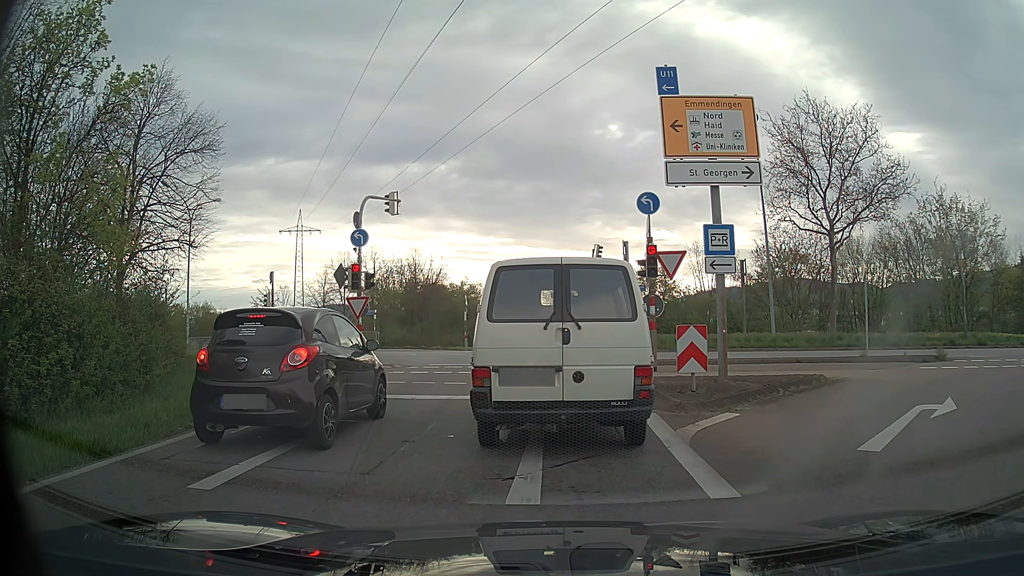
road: trunk_link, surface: asphalt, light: Day
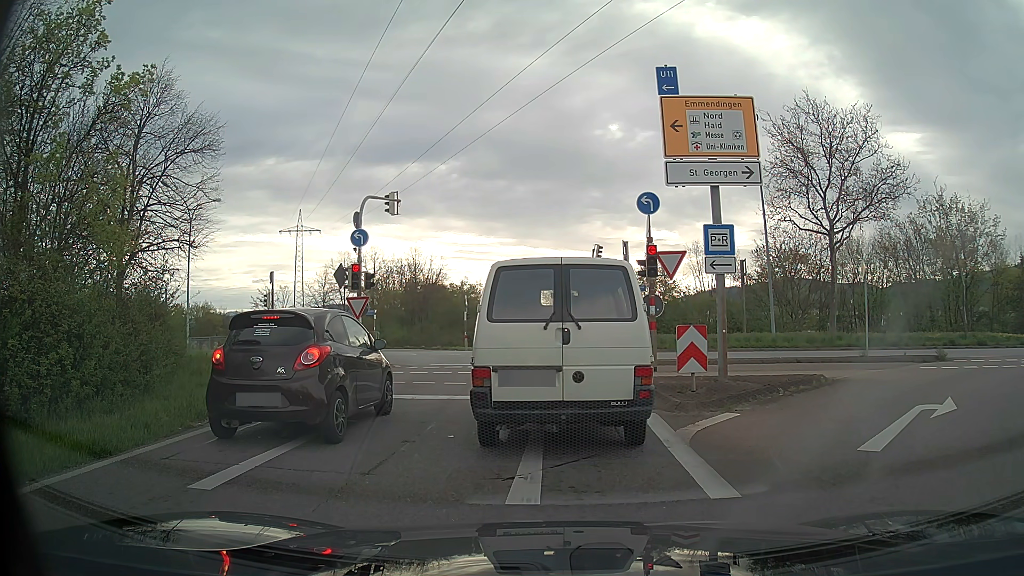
(0.0, 0.0) m; 0°
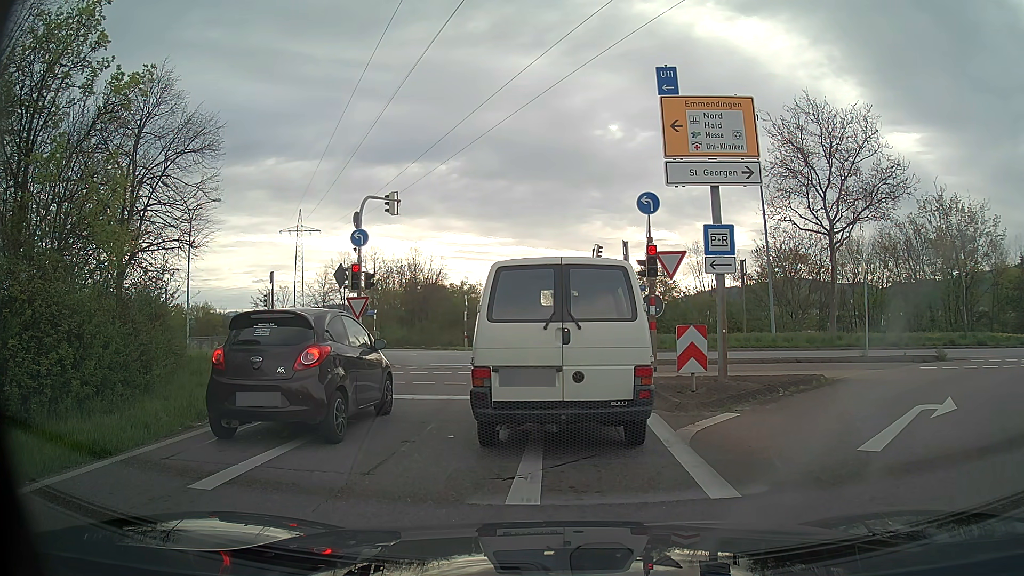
(0.0, 0.0) m; 0°
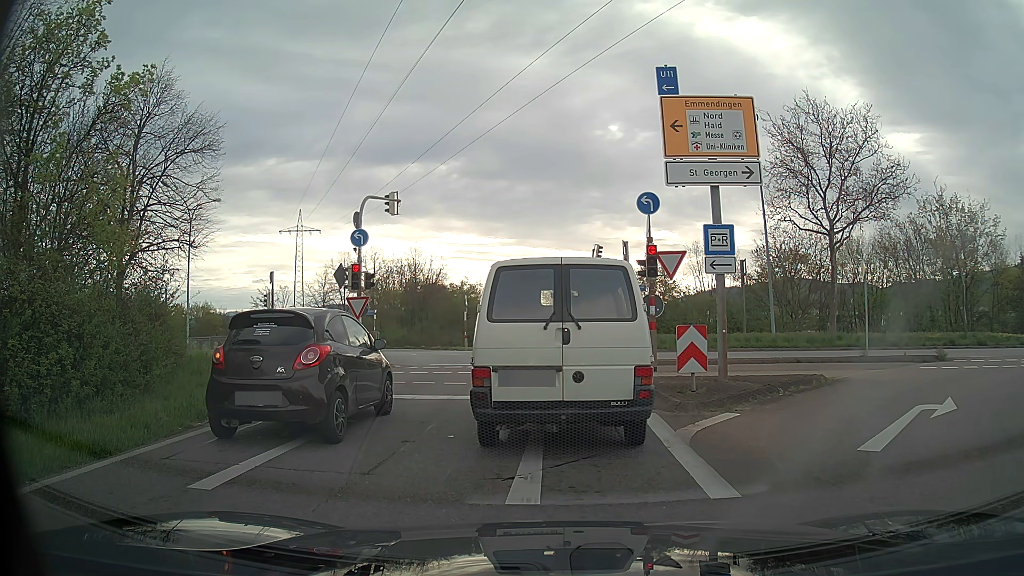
(0.0, 0.0) m; 0°
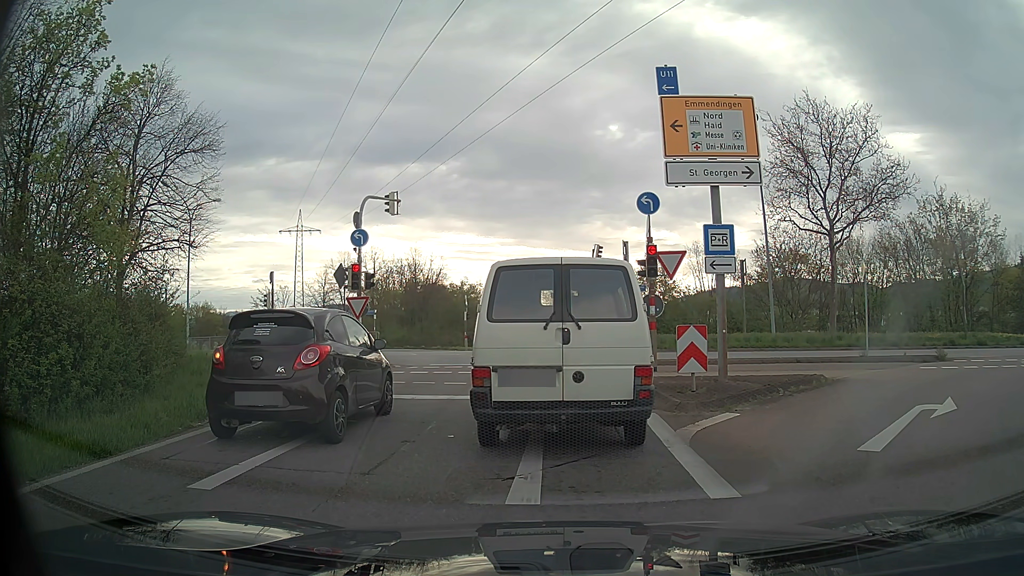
(0.0, 0.0) m; 0°
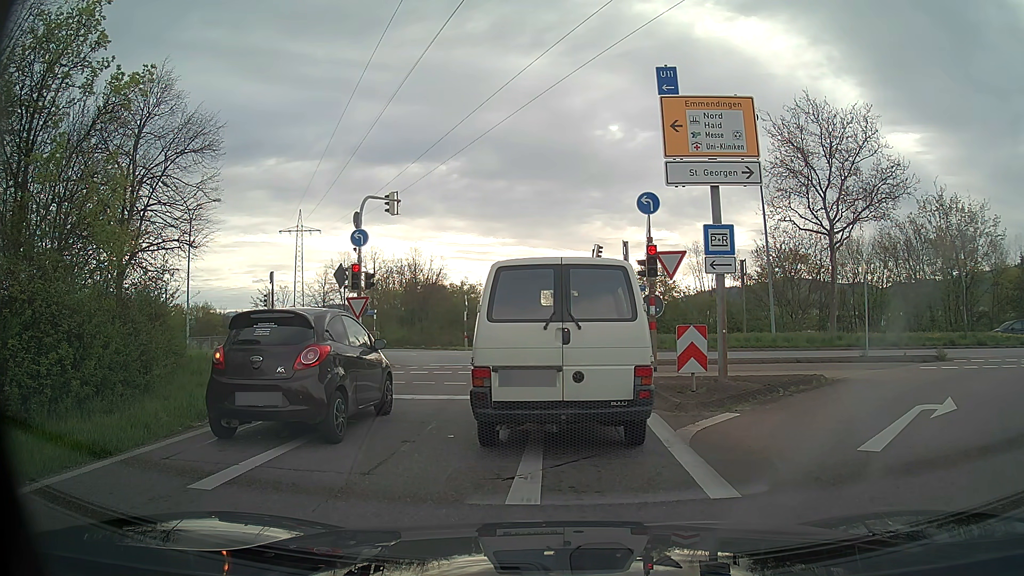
(0.0, 0.0) m; 0°
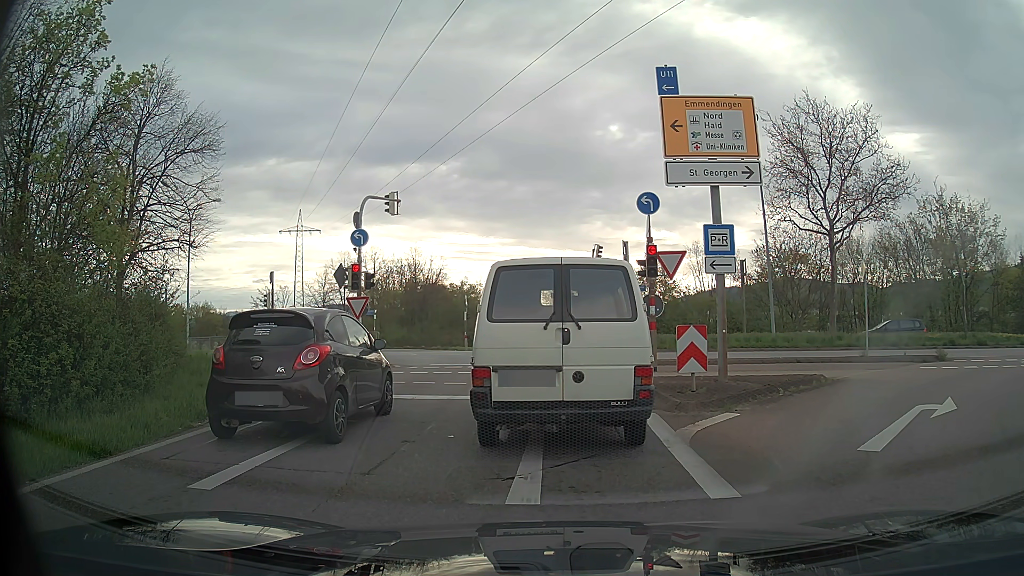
(0.0, 0.0) m; 0°
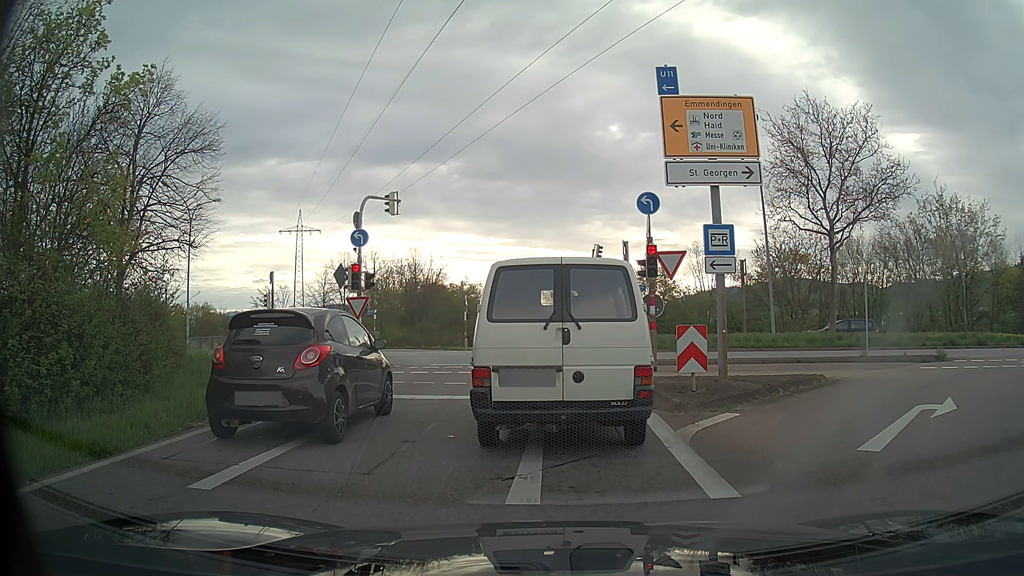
(0.0, 0.0) m; 0°
